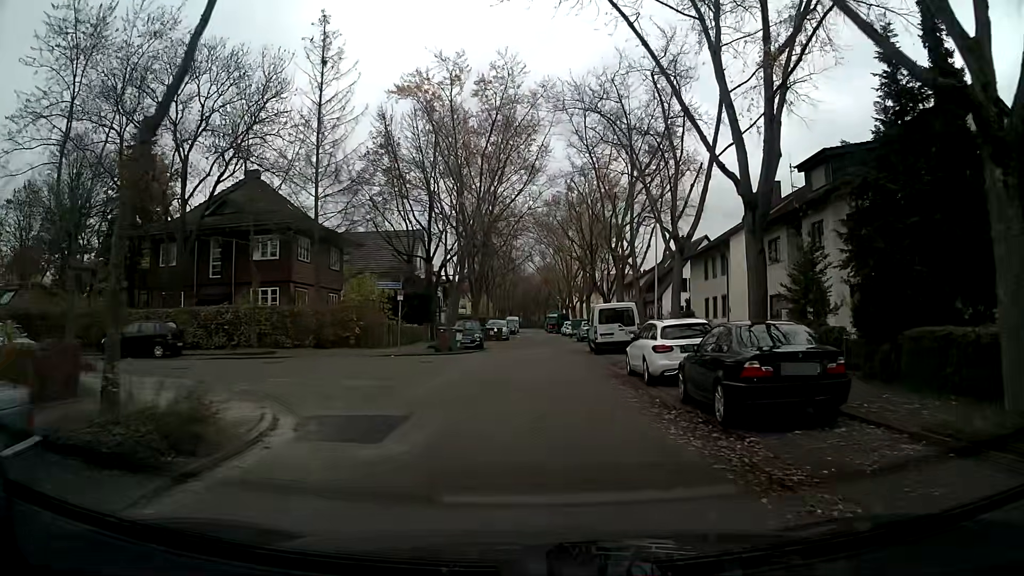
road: residential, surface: asphalt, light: Day
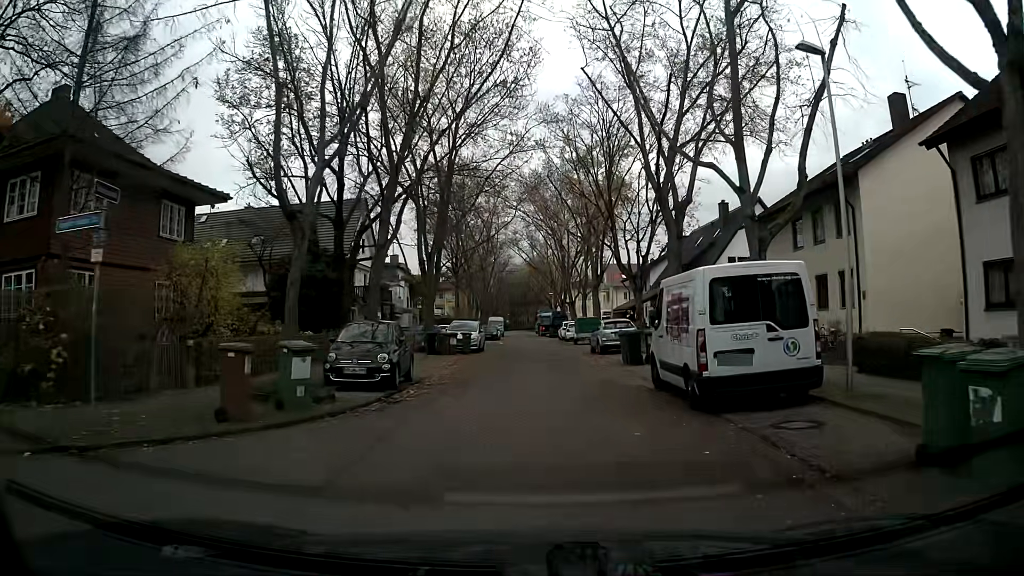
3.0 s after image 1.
(+0.3, +19.7) m; +1°
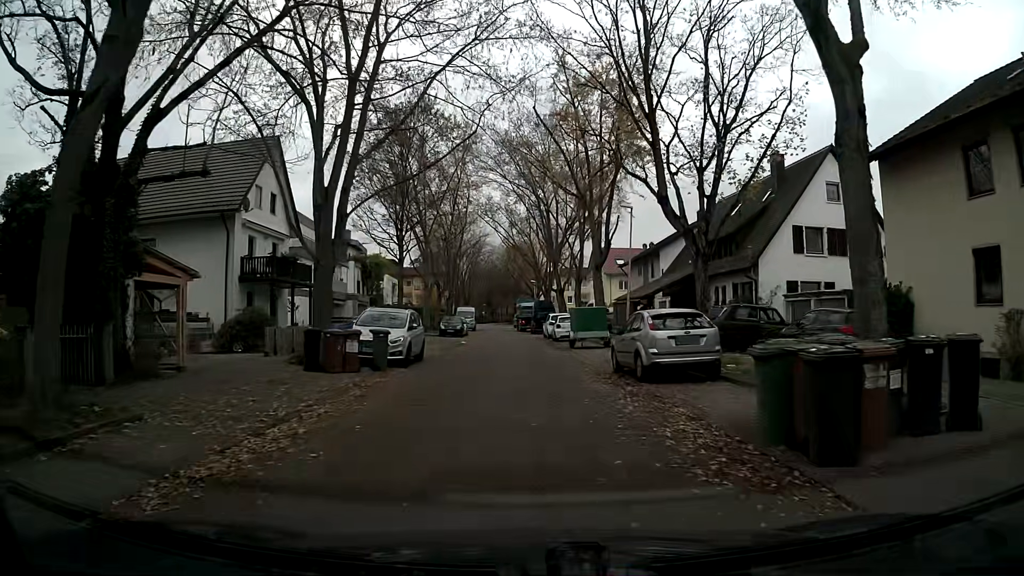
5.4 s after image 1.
(+0.2, +15.3) m; +1°
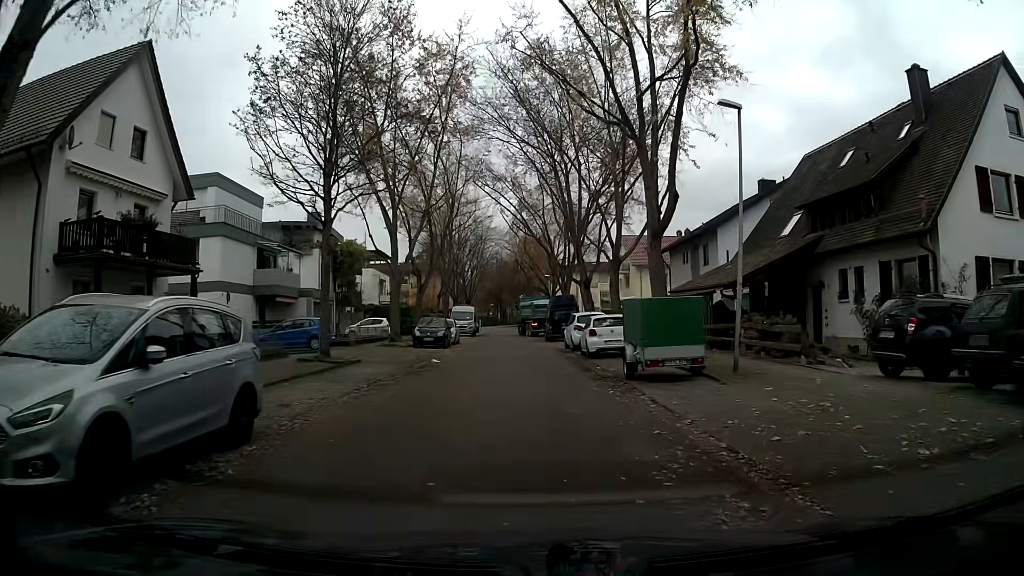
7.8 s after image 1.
(0.0, +14.7) m; 0°
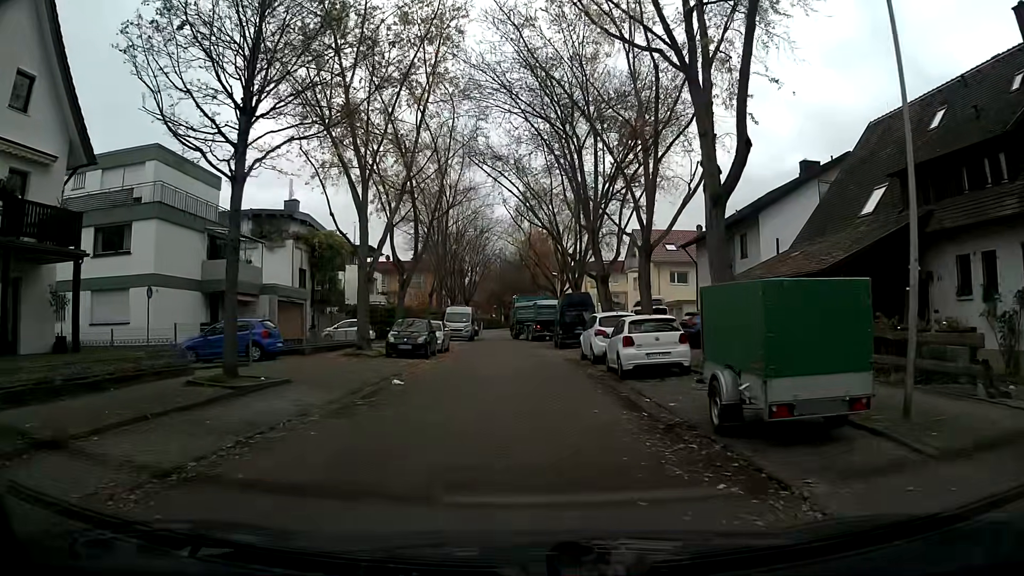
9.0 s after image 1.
(-0.1, +7.2) m; -1°
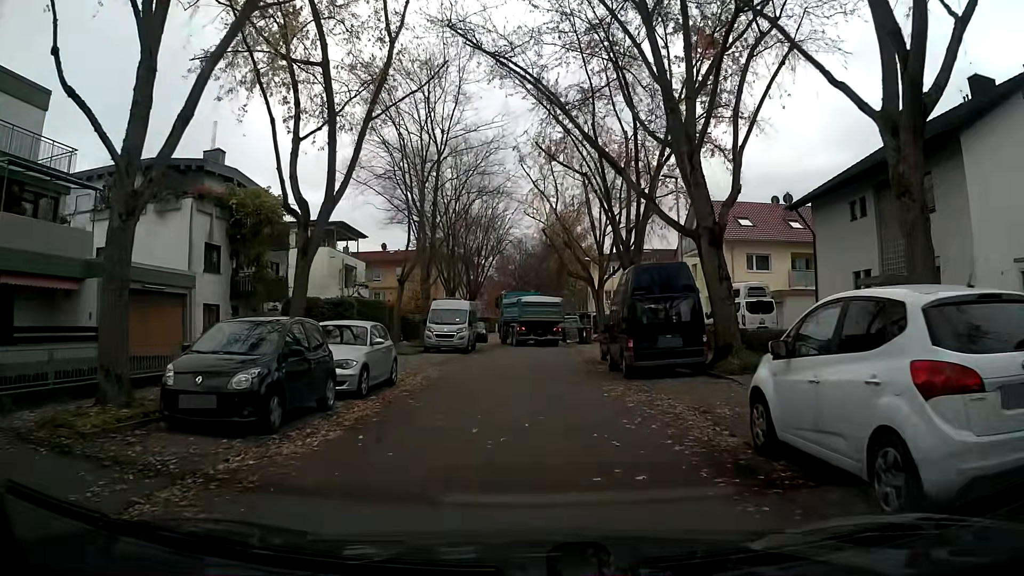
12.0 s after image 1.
(-0.5, +17.1) m; -2°
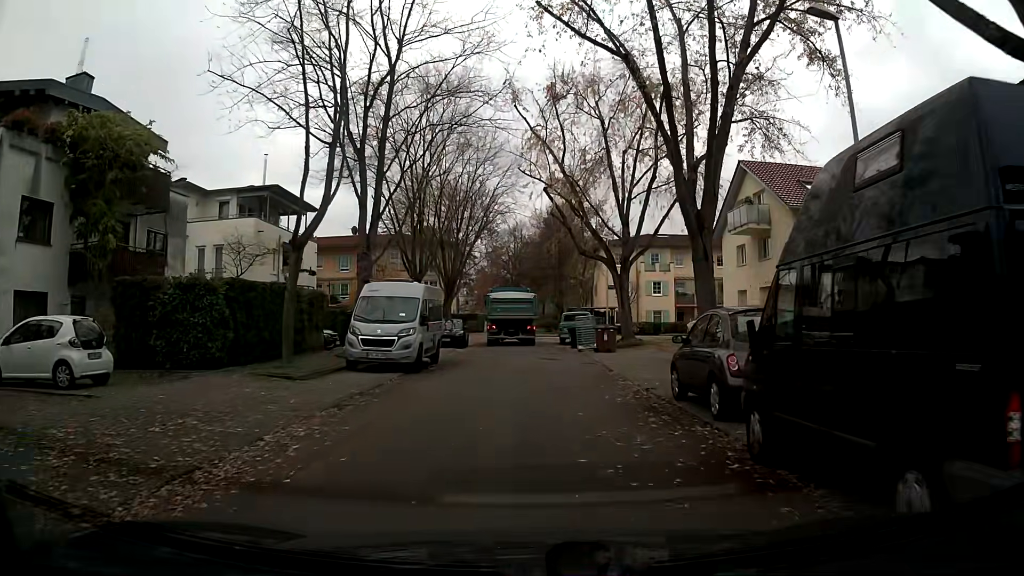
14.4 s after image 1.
(+0.1, +13.0) m; 0°
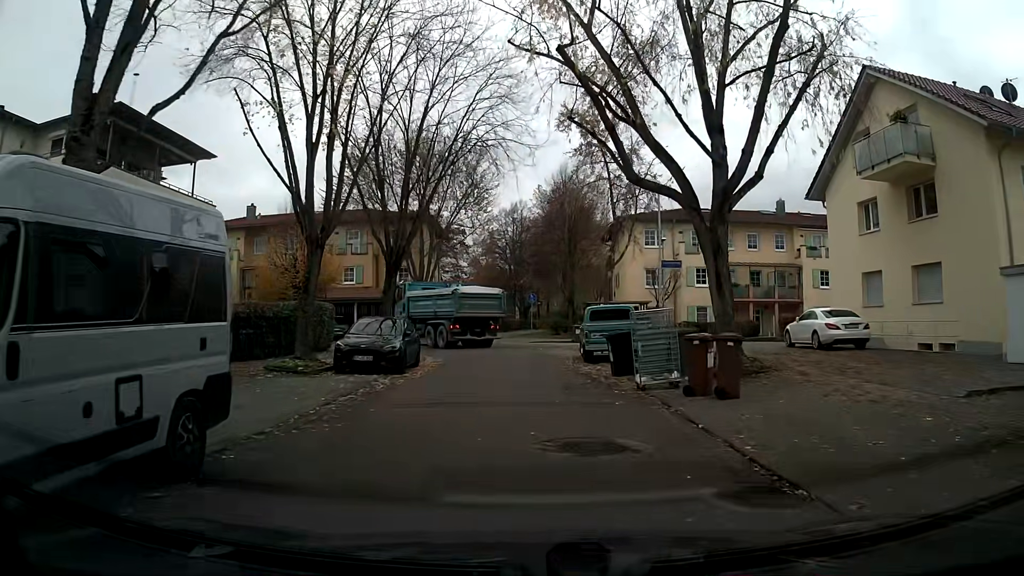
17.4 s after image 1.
(-0.1, +16.4) m; +1°
(0, +10) (0, +20) (0, +30) (-6, +37) (-16, +38) (-26, +38) (-36, +37) (-46, +37) (-56, +37) (-66, +37) m
